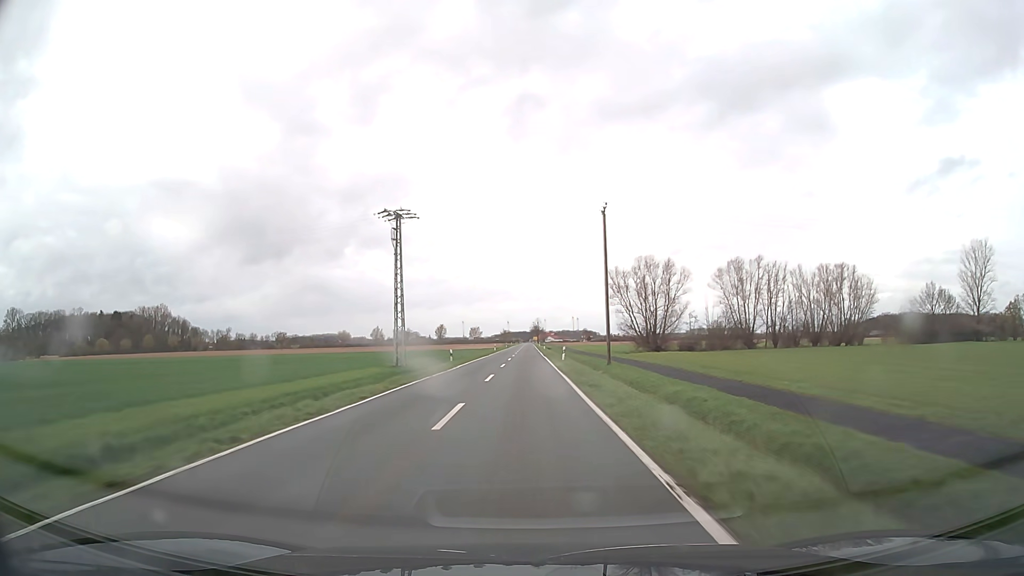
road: secondary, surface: asphalt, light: Day
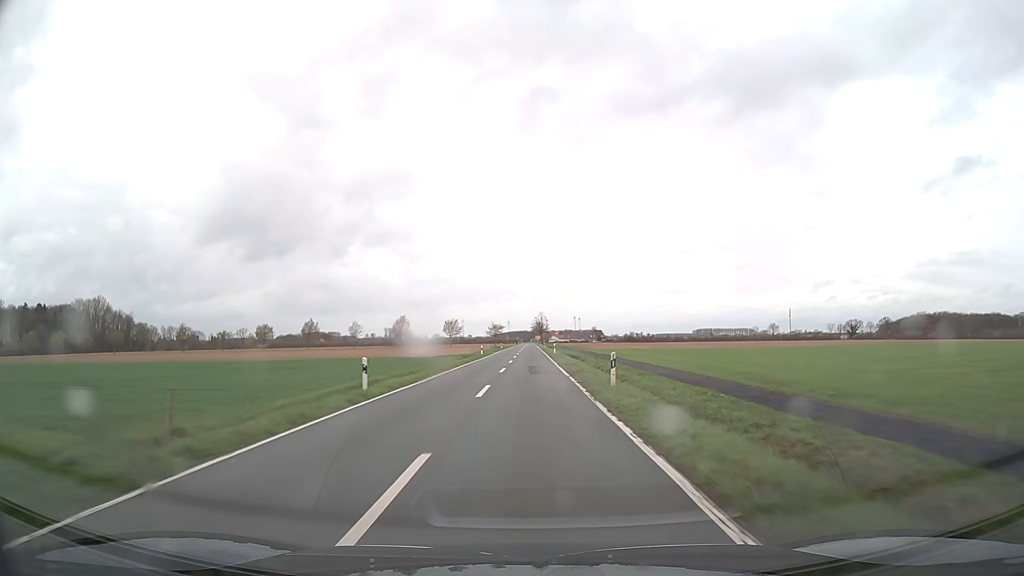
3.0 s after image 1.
(-0.3, +78.9) m; 0°
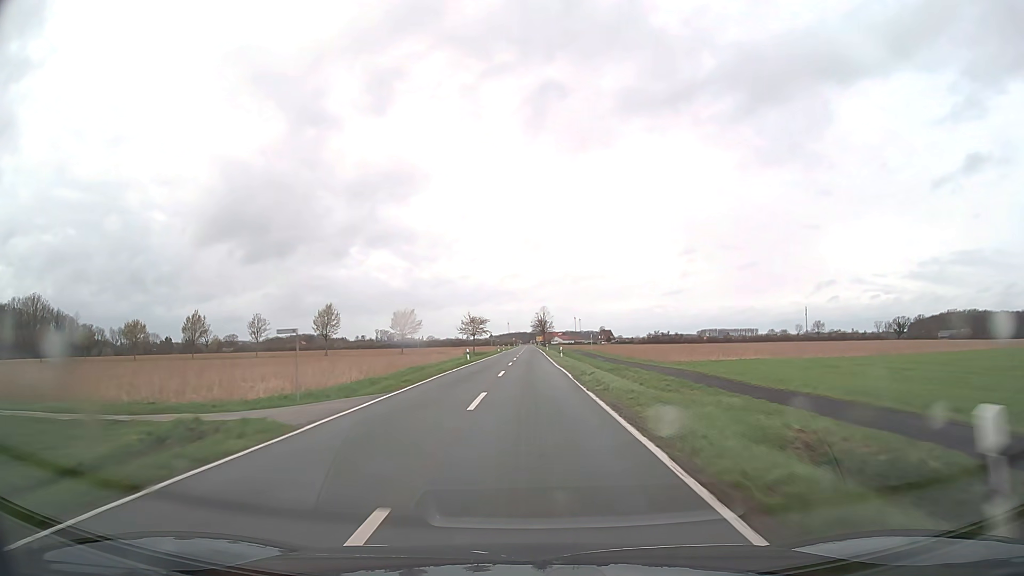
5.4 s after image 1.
(+0.3, +63.2) m; 0°
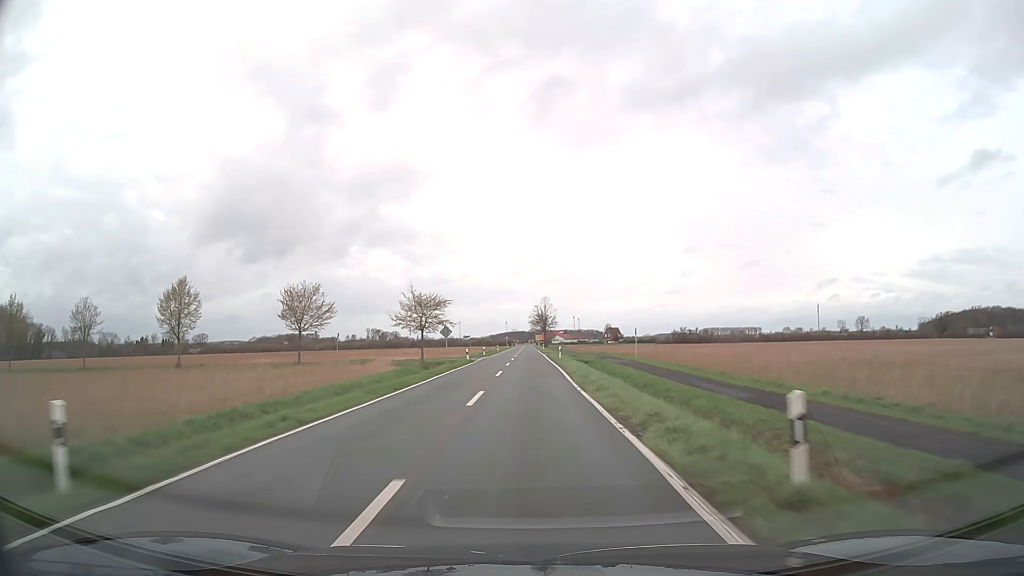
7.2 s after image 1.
(+0.1, +47.5) m; 0°
